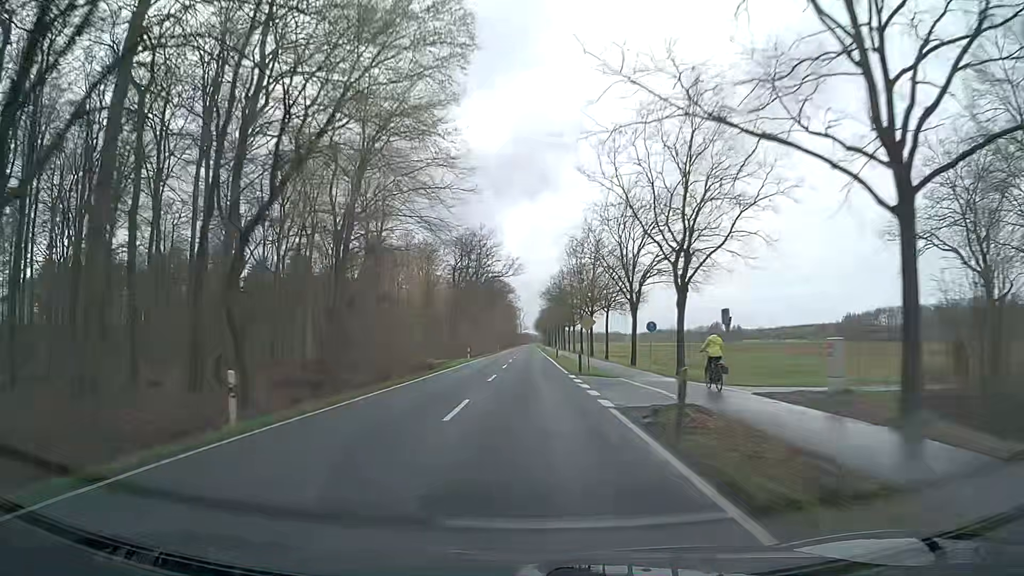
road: secondary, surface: asphalt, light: Day
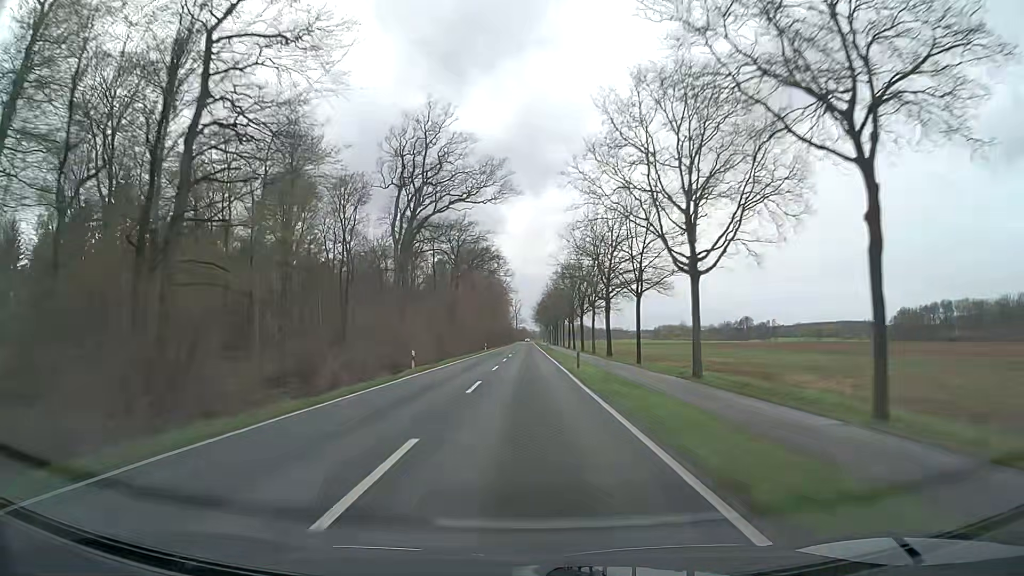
(+0.2, +78.8) m; 0°
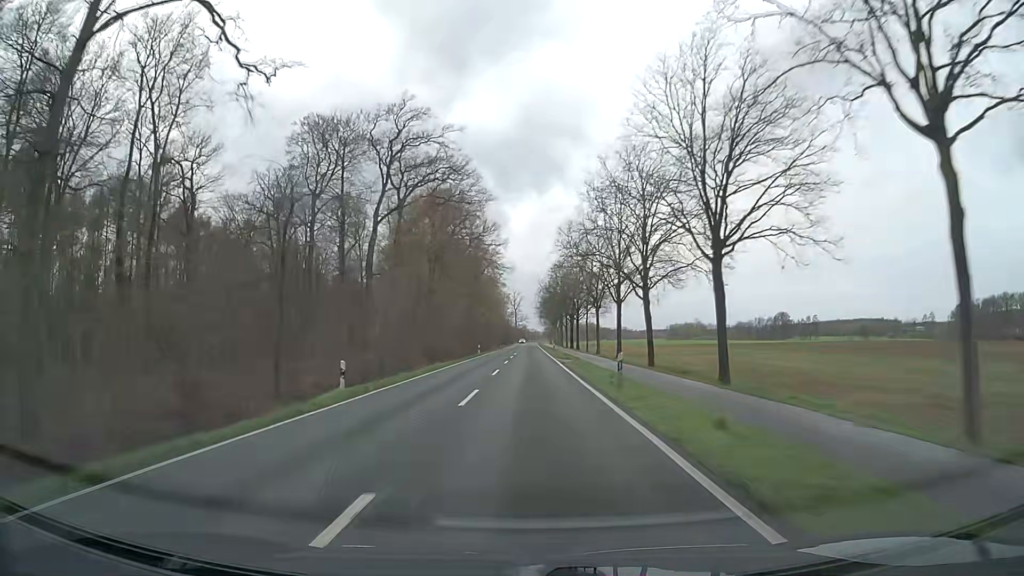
(-0.2, +63.0) m; 0°
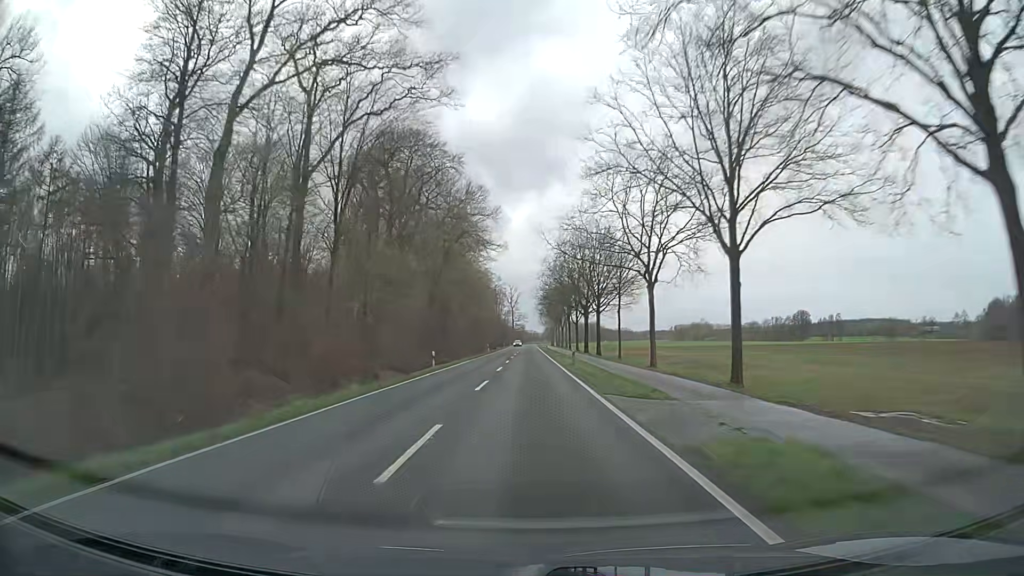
(0.0, +31.5) m; 0°
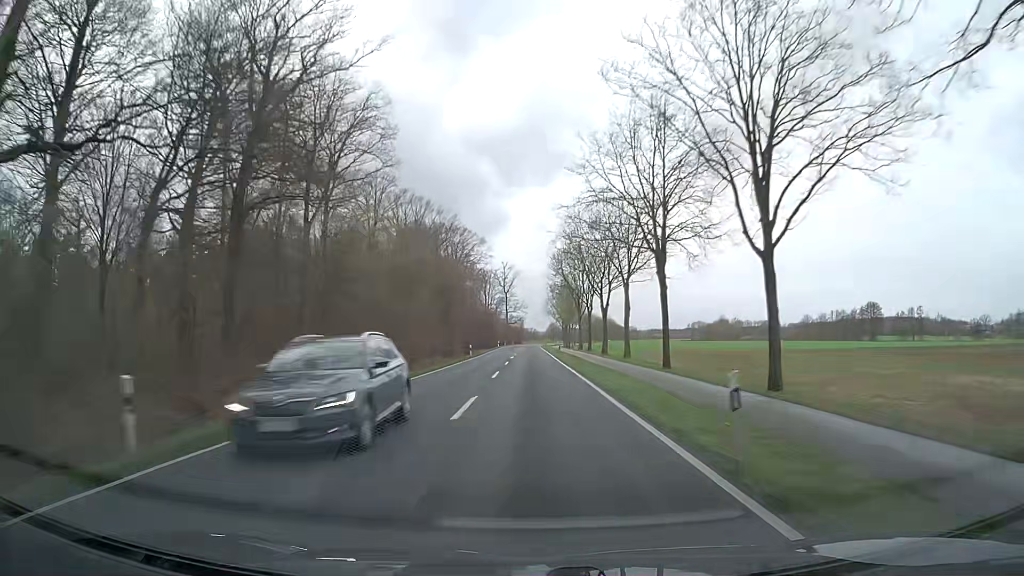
(-0.2, +79.0) m; 0°
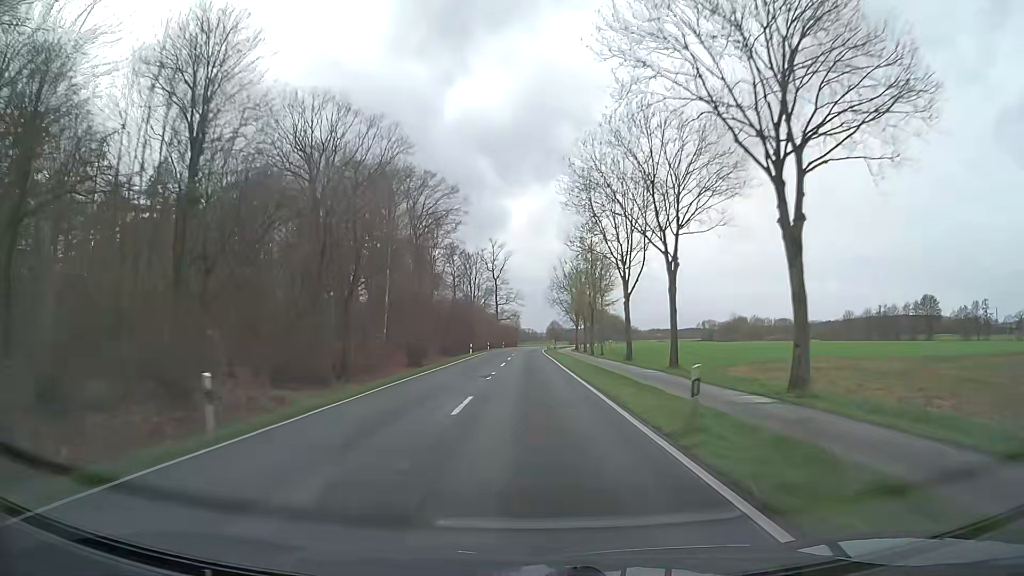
(+0.3, +47.4) m; +1°
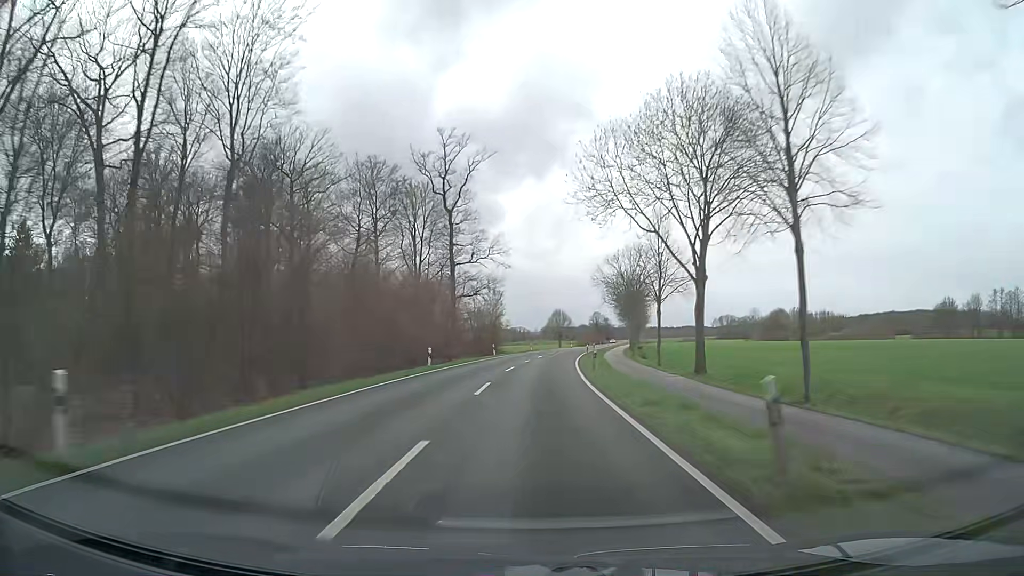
(-0.2, +79.1) m; 0°
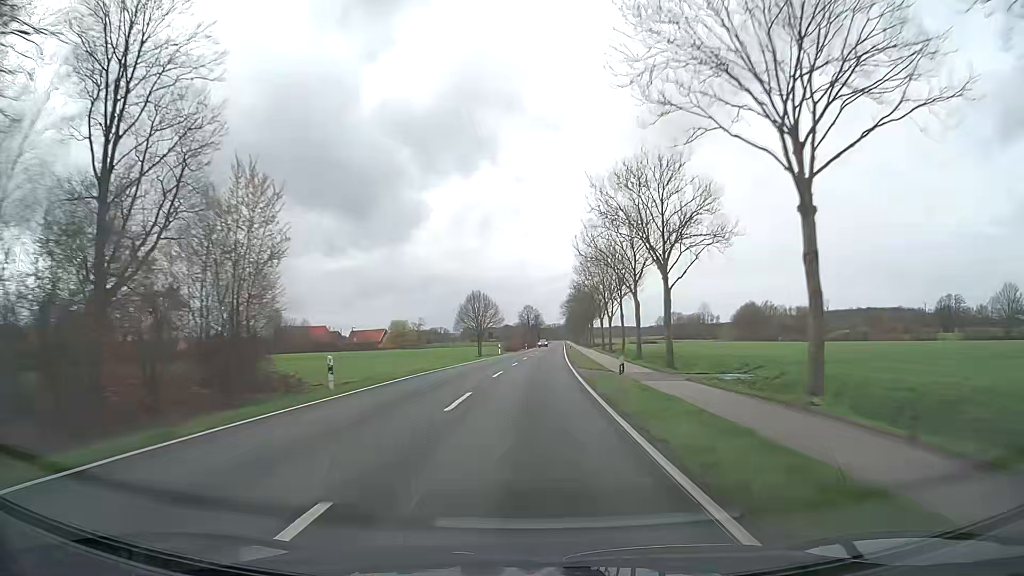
(+3.5, +63.2) m; +7°
